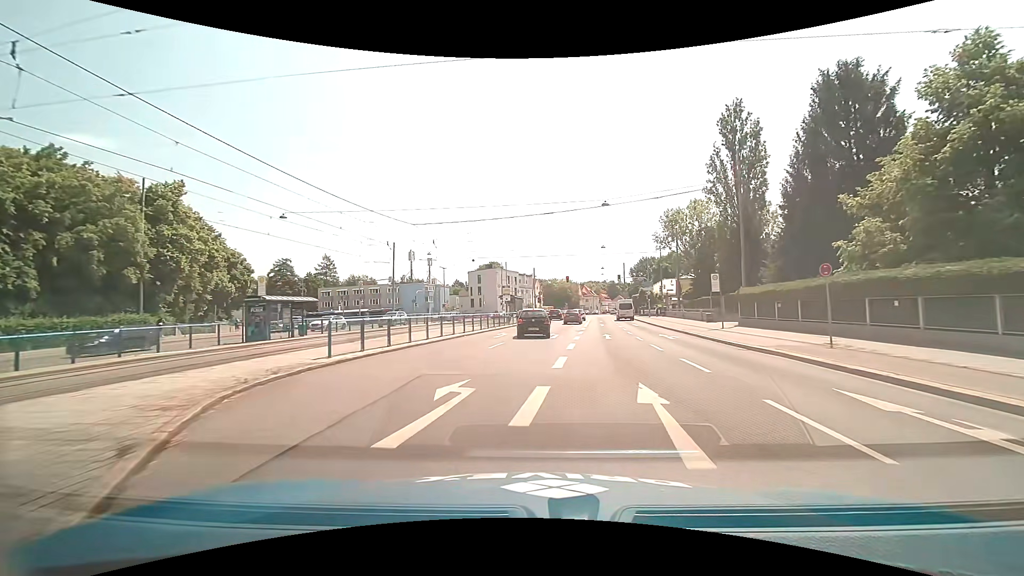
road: primary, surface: asphalt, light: Day
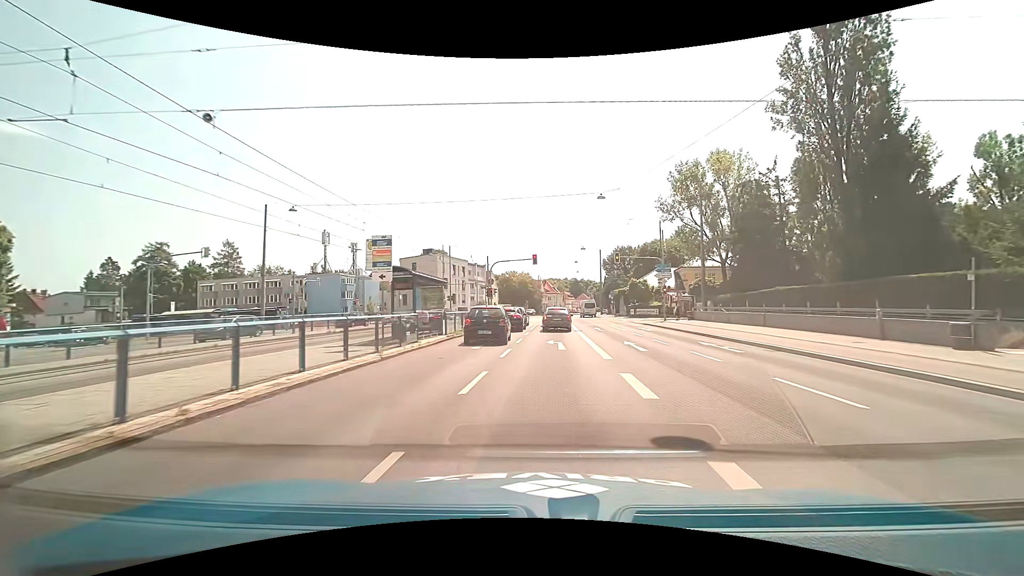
(+0.8, +28.2) m; +5°
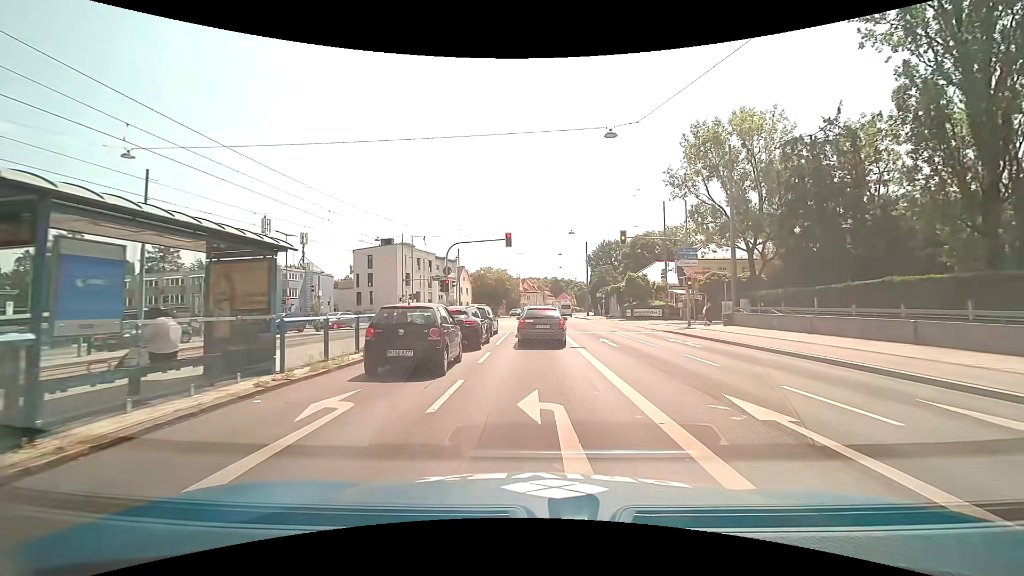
(+0.3, +12.8) m; +2°
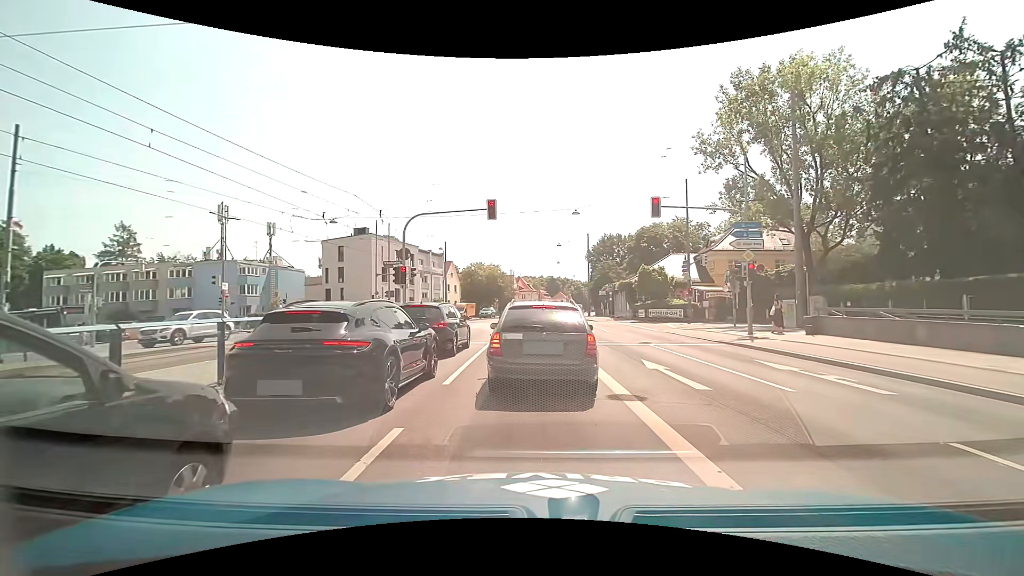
(0.0, +9.3) m; -2°
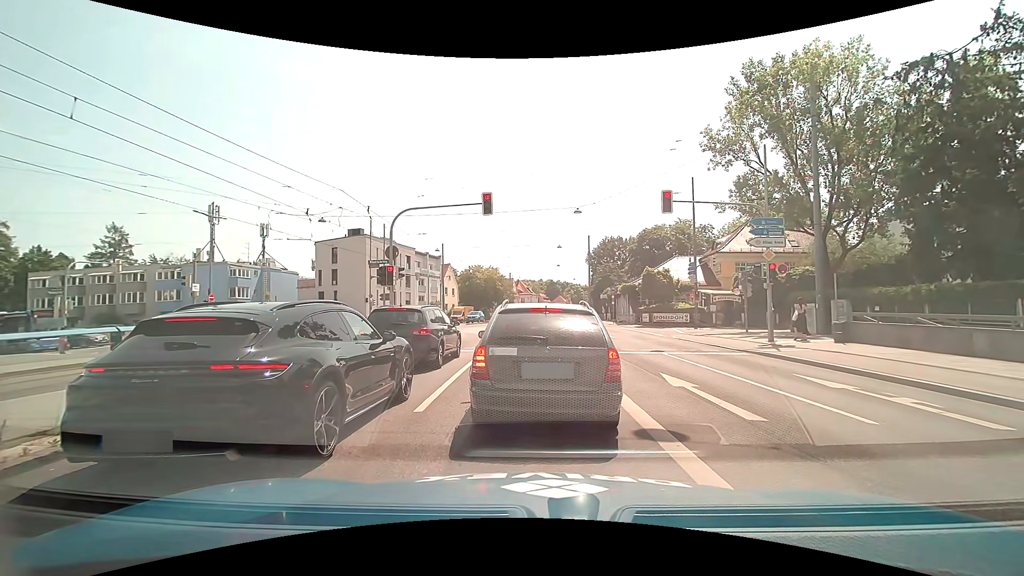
(0.0, +1.9) m; -1°
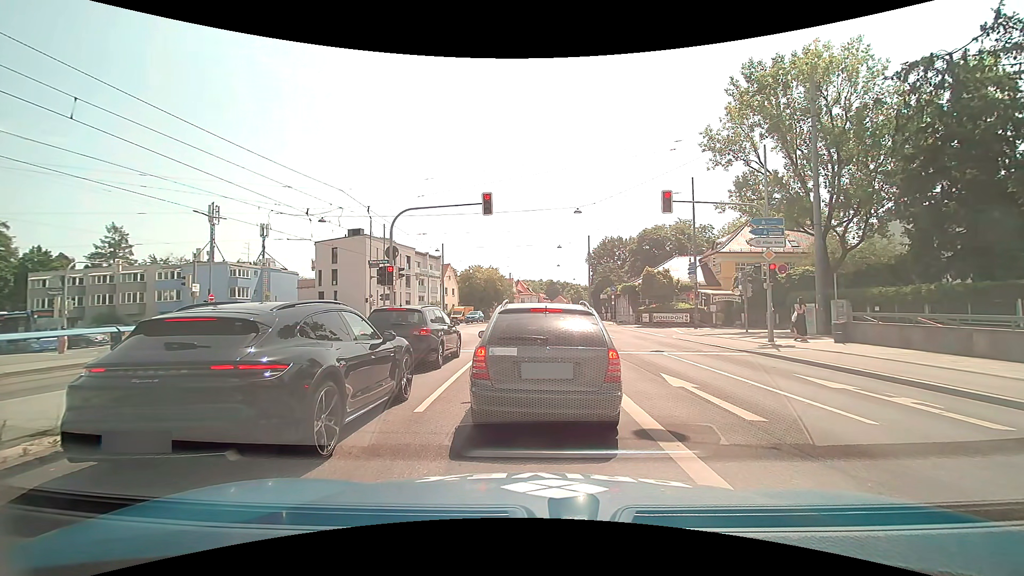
(0.0, 0.0) m; 0°
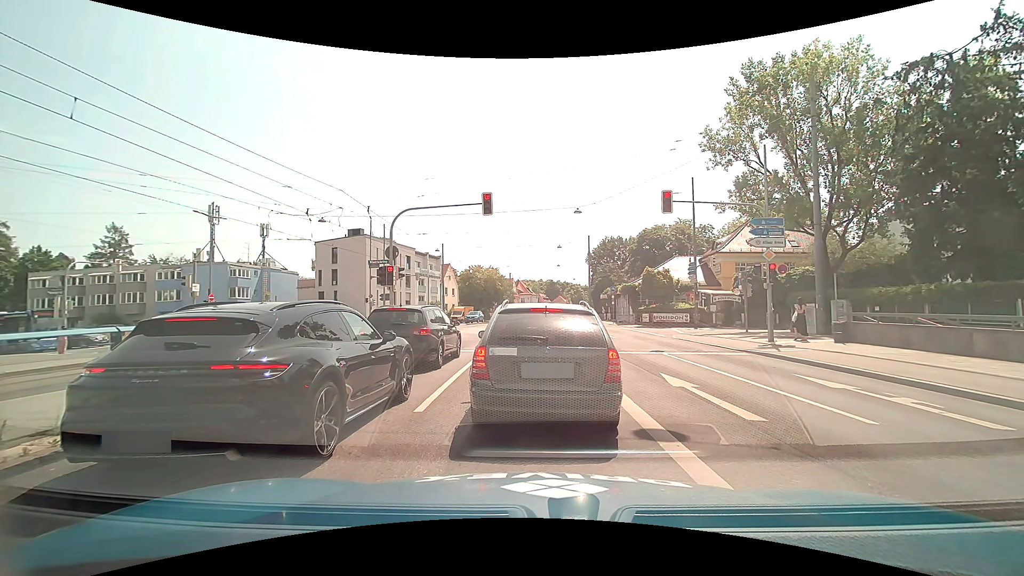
(0.0, 0.0) m; 0°
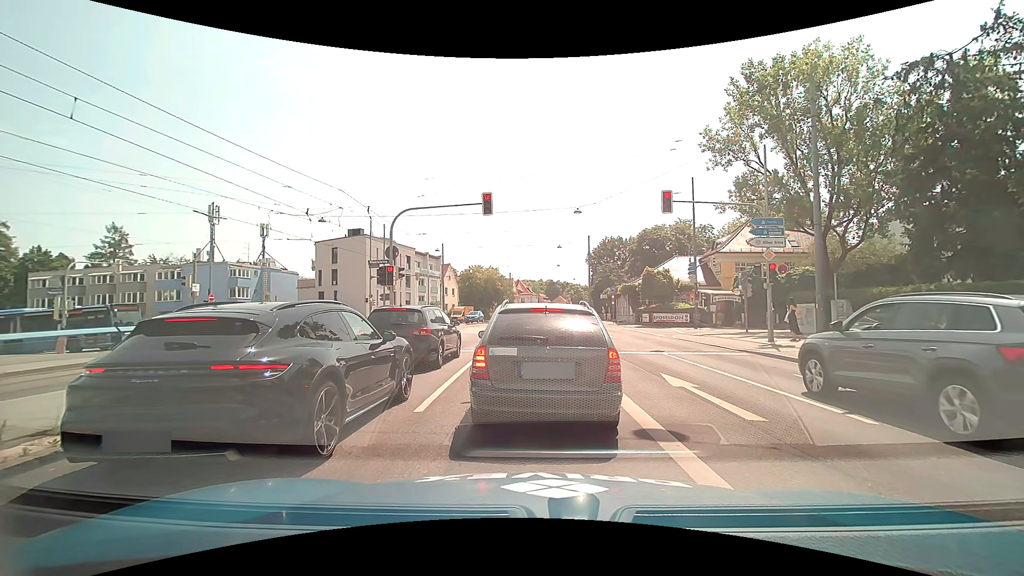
(0.0, 0.0) m; 0°
